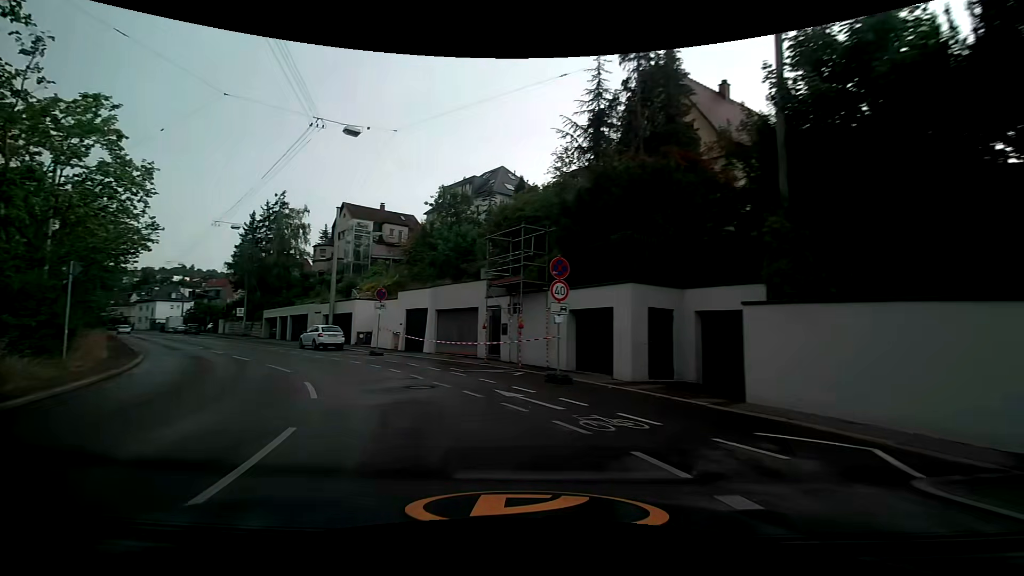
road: secondary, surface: asphalt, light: Day
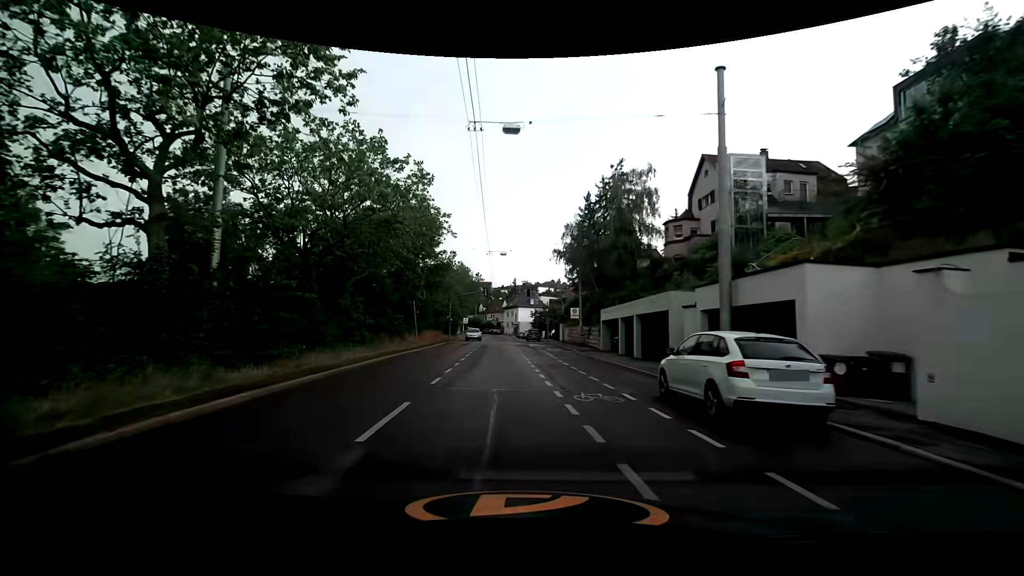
(-8.7, +21.1) m; -40°
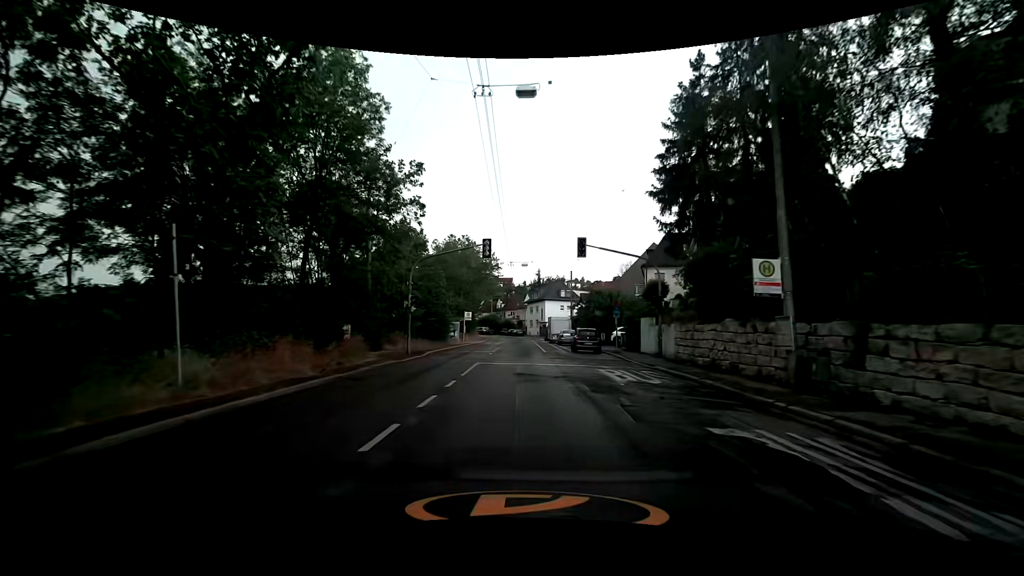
(-1.3, +30.7) m; -3°
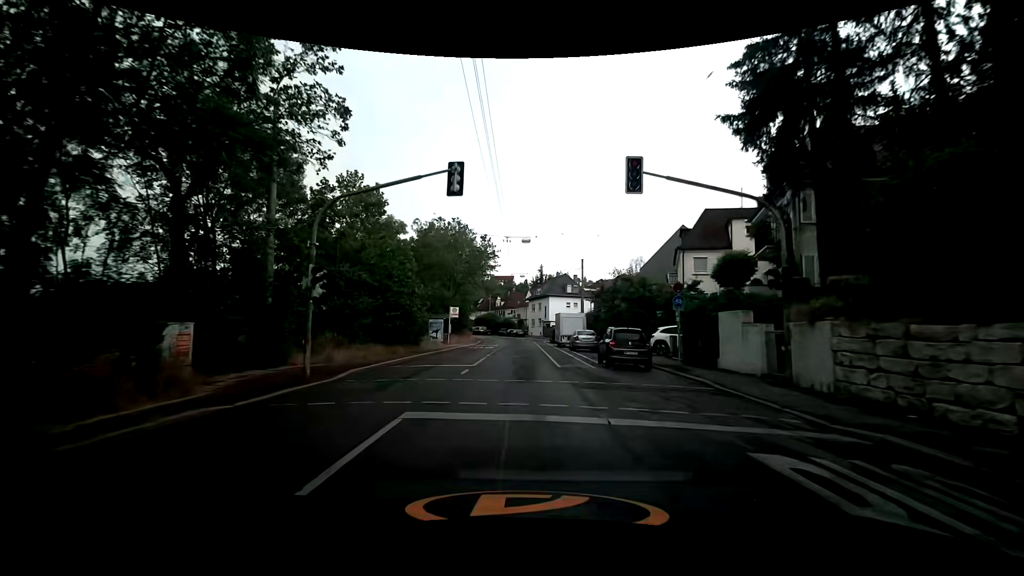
(+0.1, +12.0) m; 0°
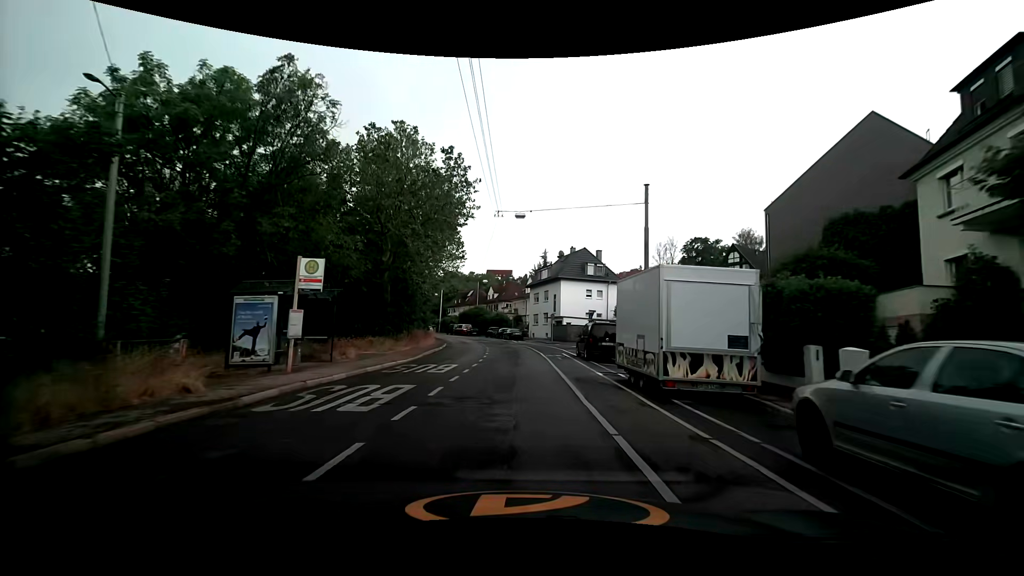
(0.0, +30.5) m; 0°
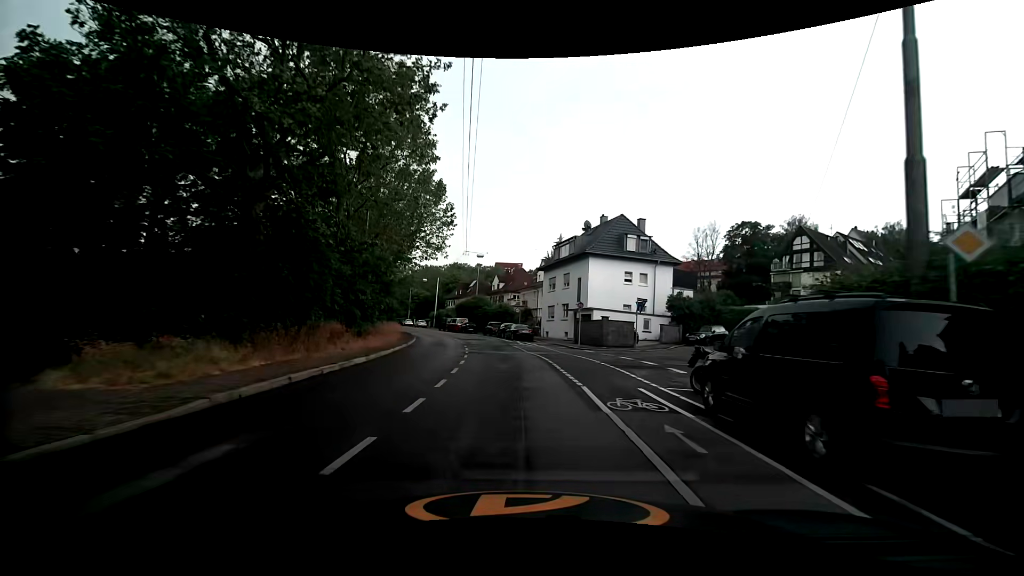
(-0.1, +18.2) m; -1°
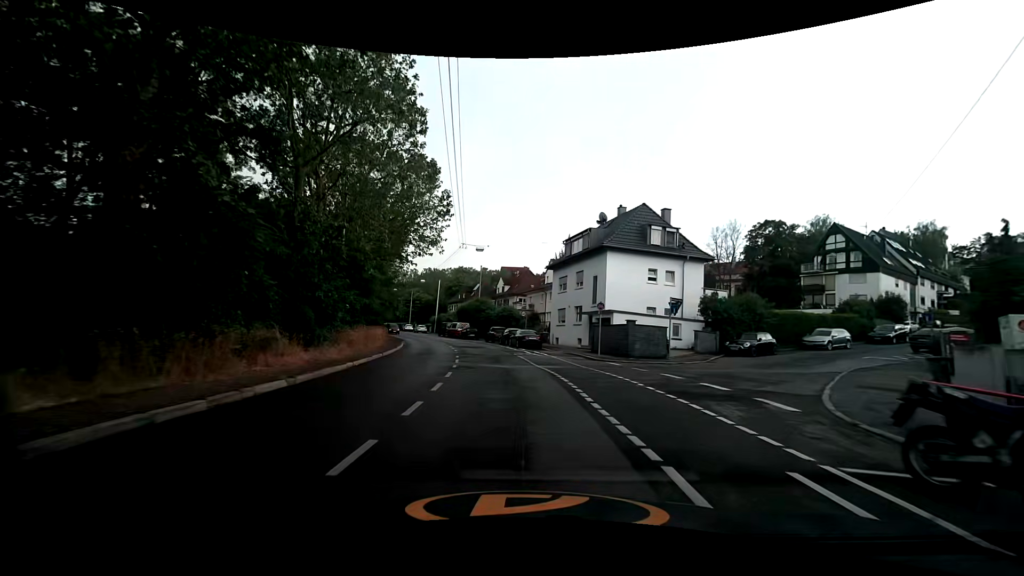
(0.0, +6.1) m; -1°
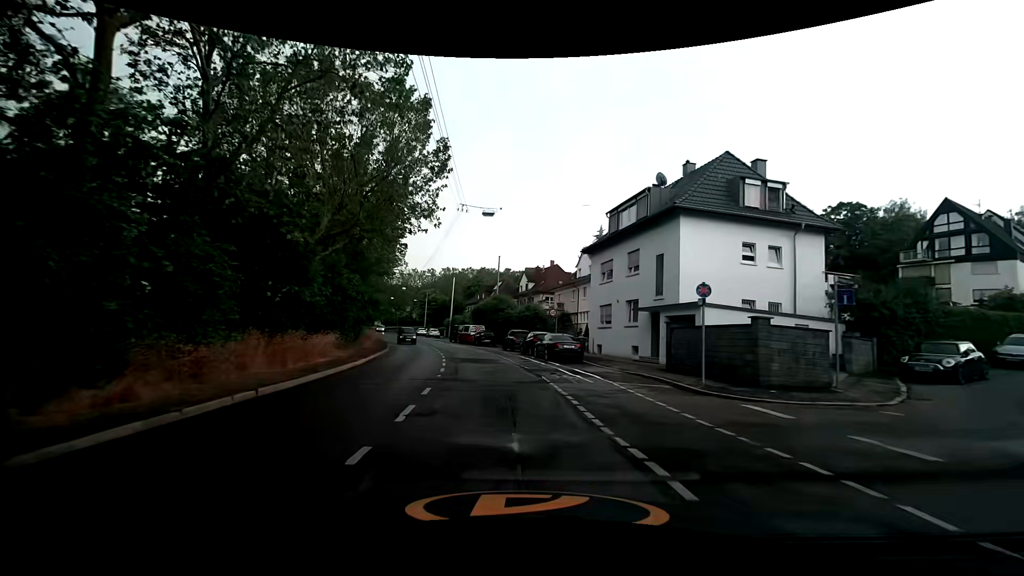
(-0.2, +12.0) m; -3°
(0, +10) (-1, +20) (-3, +30) (-5, +40) (-8, +49) (-11, +59) (-14, +68) (-18, +77) (-21, +87) (-24, +96) m
